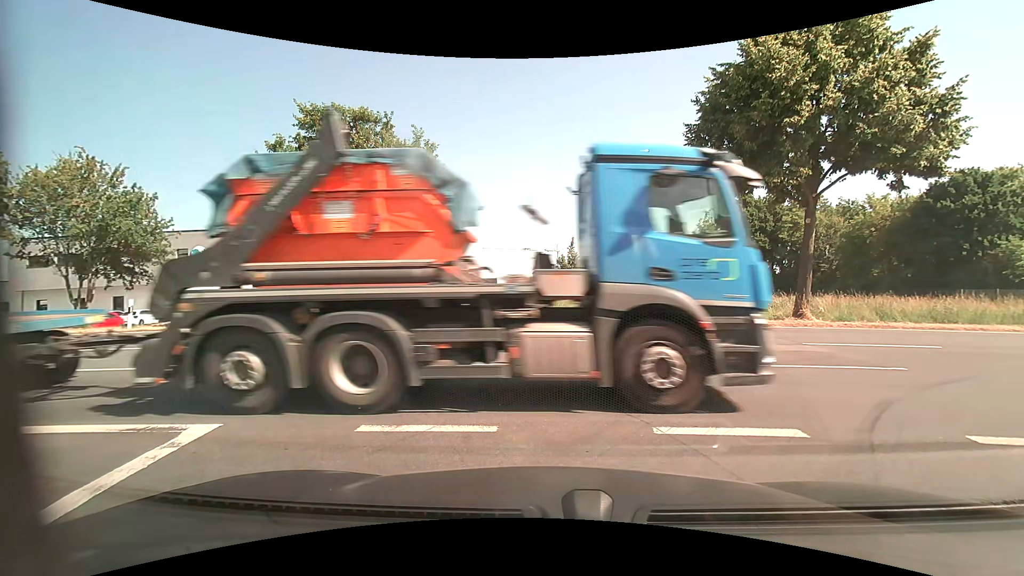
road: residential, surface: asphalt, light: Day
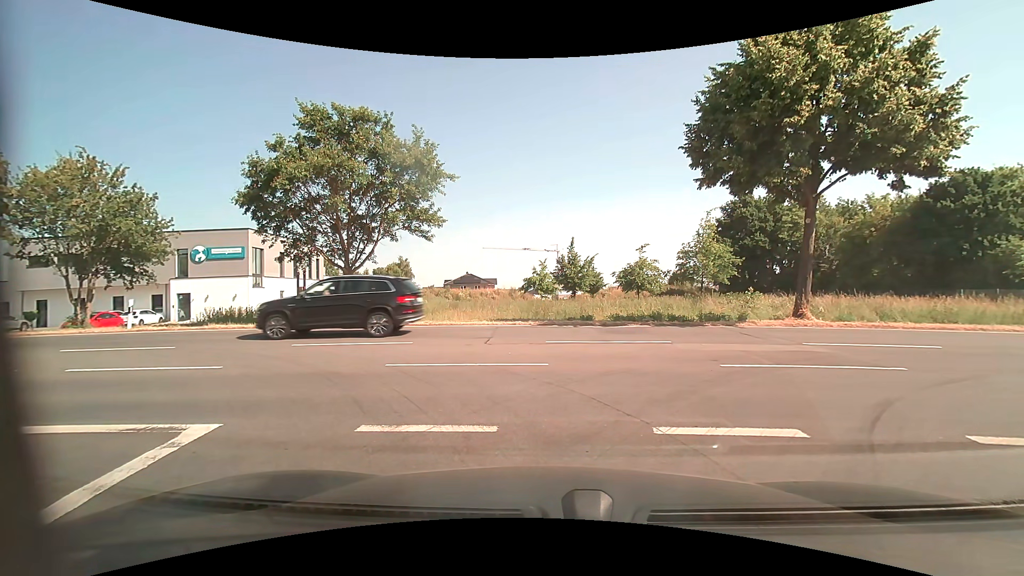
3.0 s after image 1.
(0.0, 0.0) m; 0°
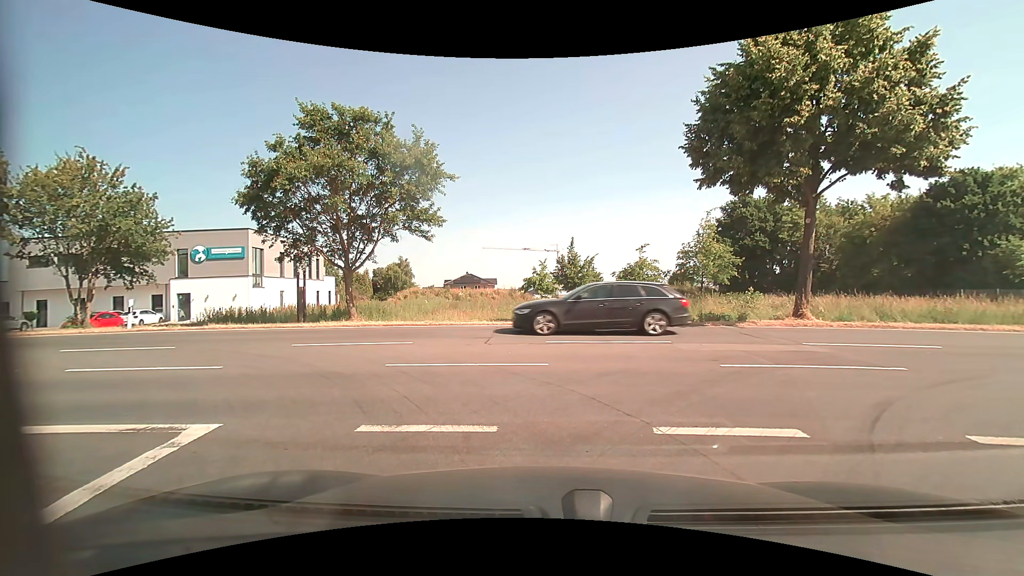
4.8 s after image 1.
(0.0, 0.0) m; 0°
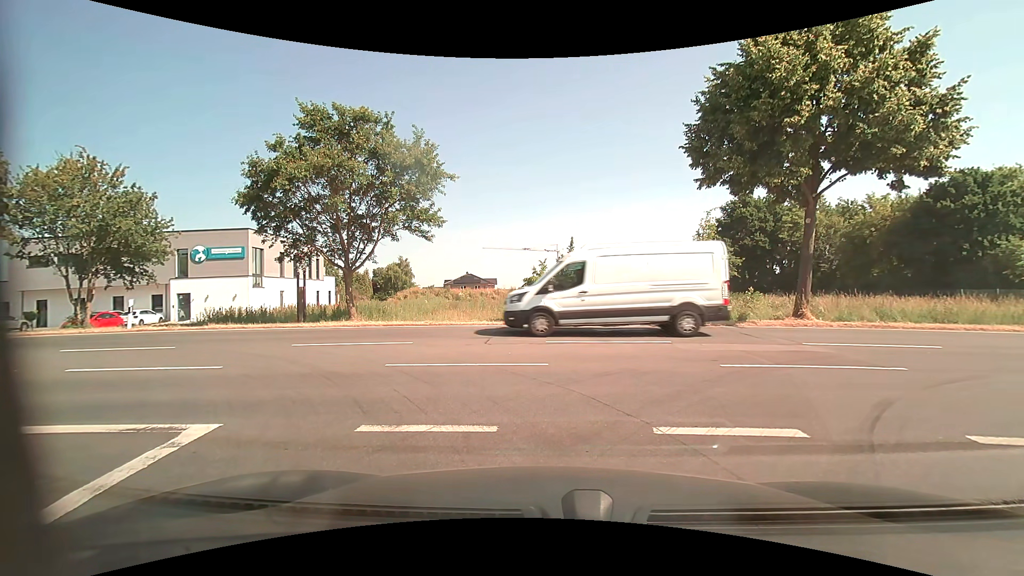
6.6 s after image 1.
(0.0, 0.0) m; 0°
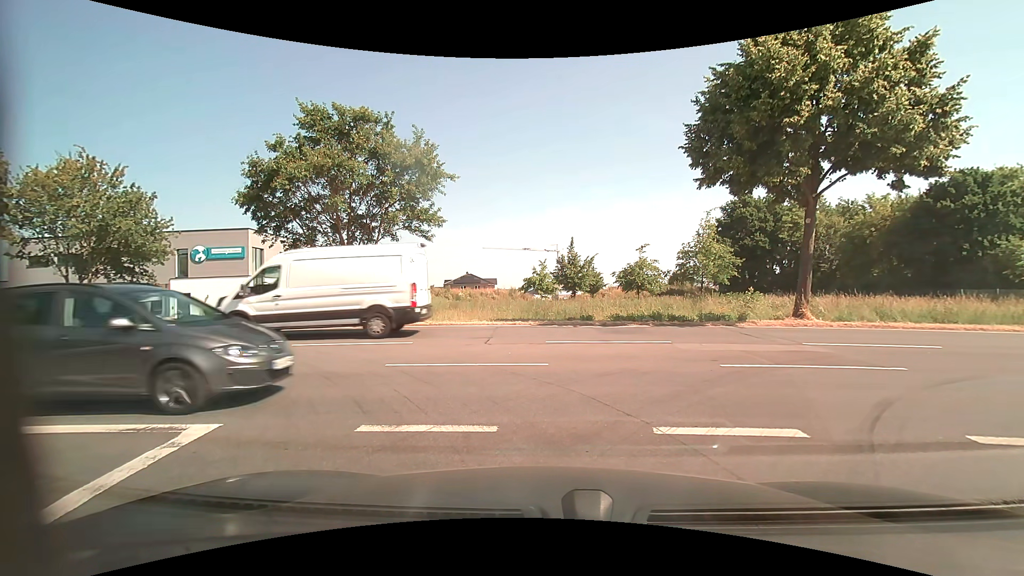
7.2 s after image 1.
(0.0, 0.0) m; 0°
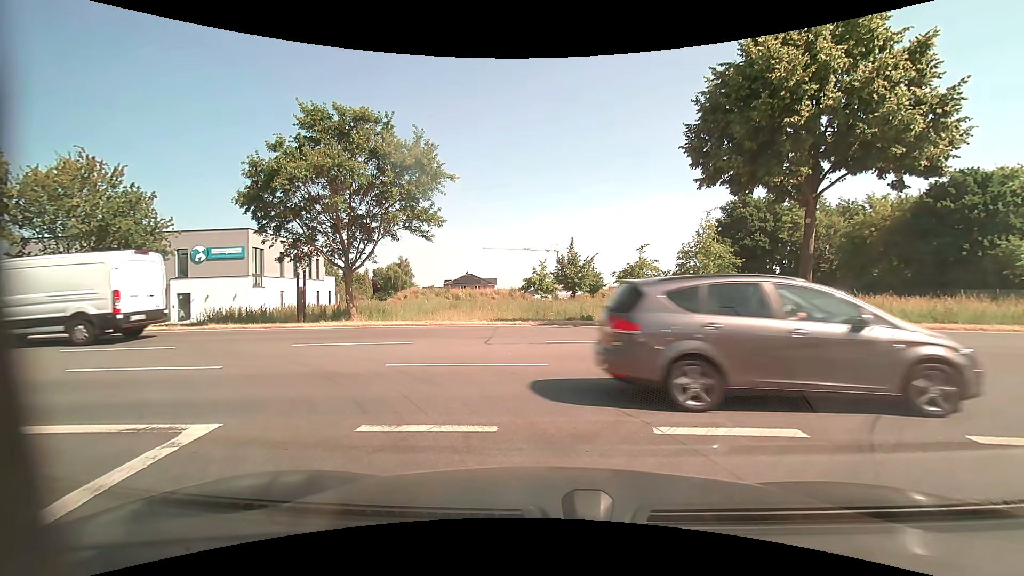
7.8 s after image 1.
(0.0, 0.0) m; 0°
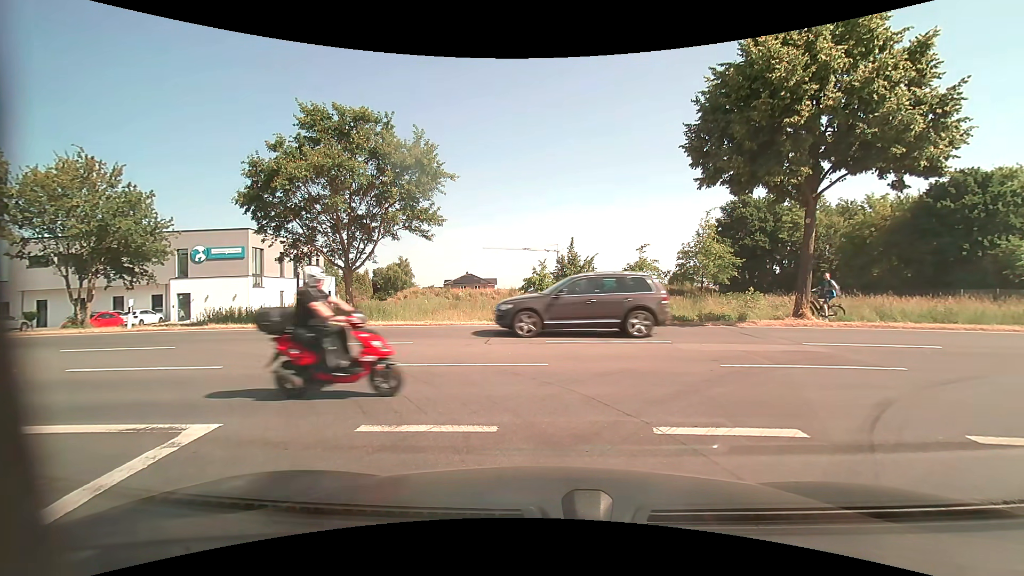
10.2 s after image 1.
(0.0, 0.0) m; 0°
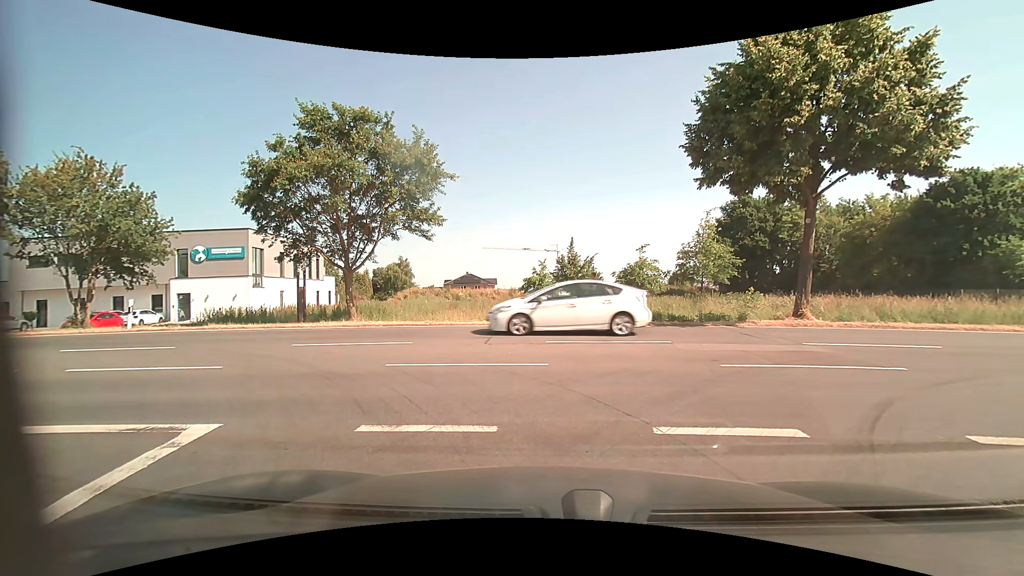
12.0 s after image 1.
(0.0, 0.0) m; 0°
